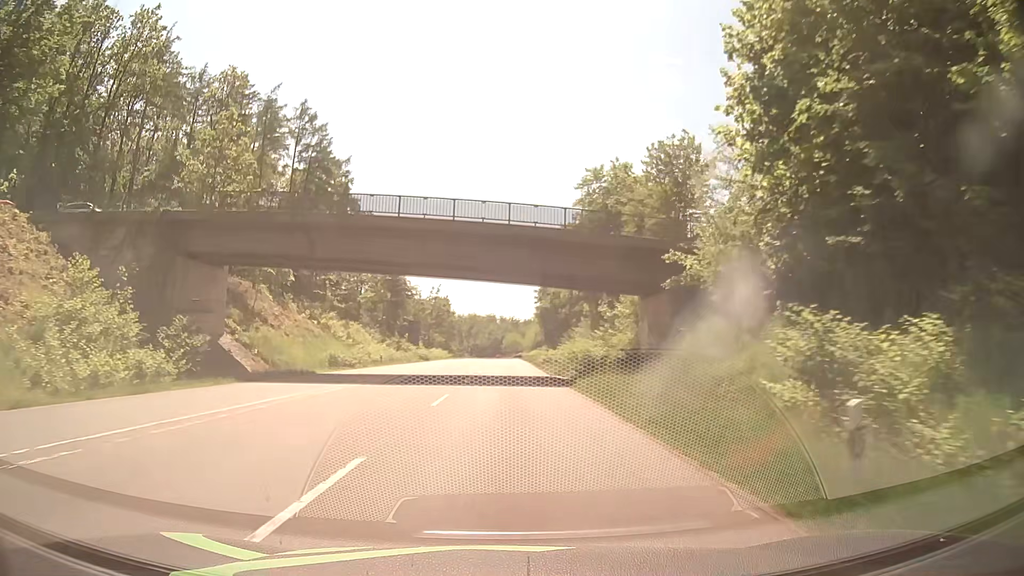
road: secondary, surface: asphalt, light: Day
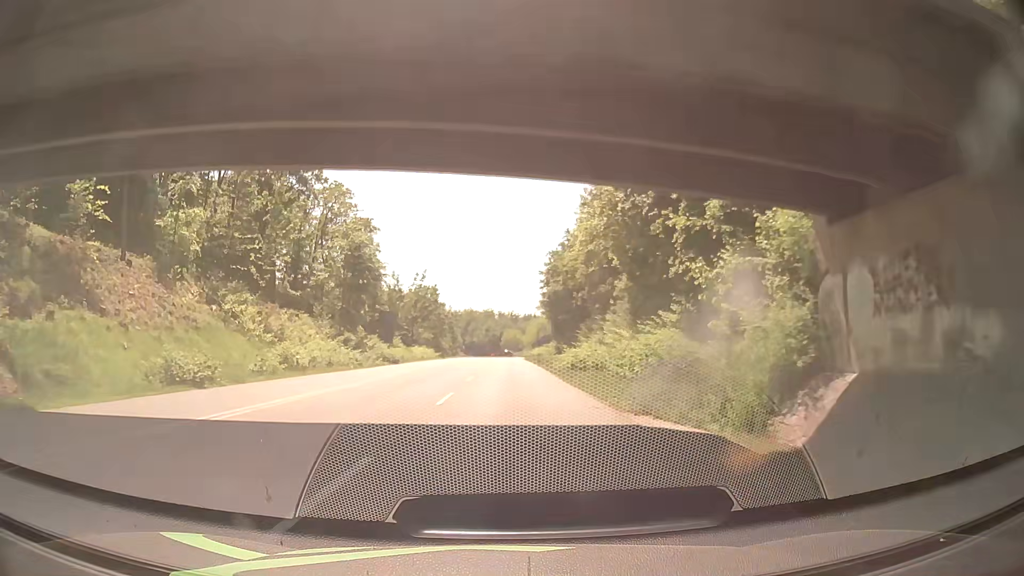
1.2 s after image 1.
(0.0, +23.1) m; 0°
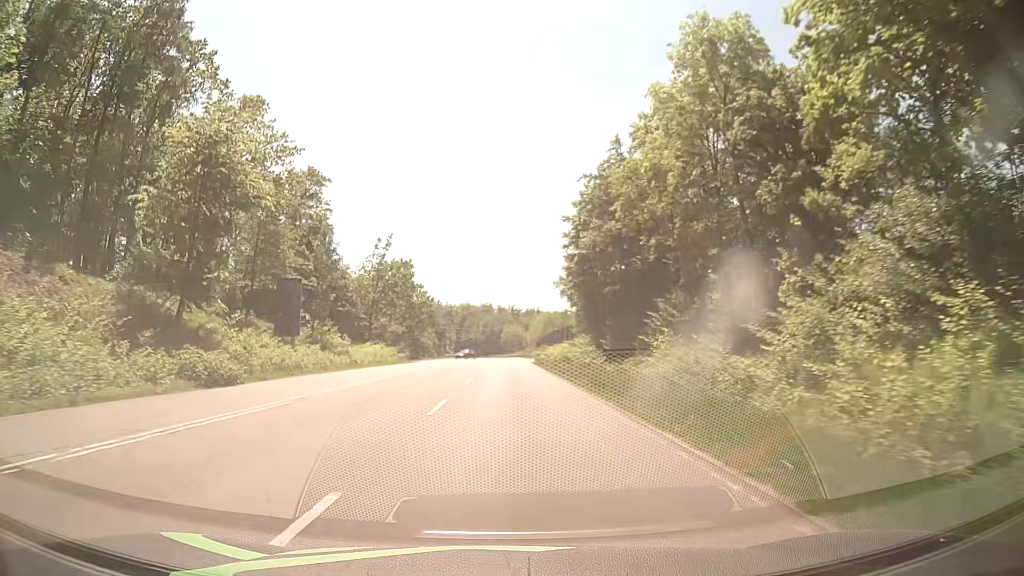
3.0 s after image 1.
(-0.1, +36.9) m; 0°
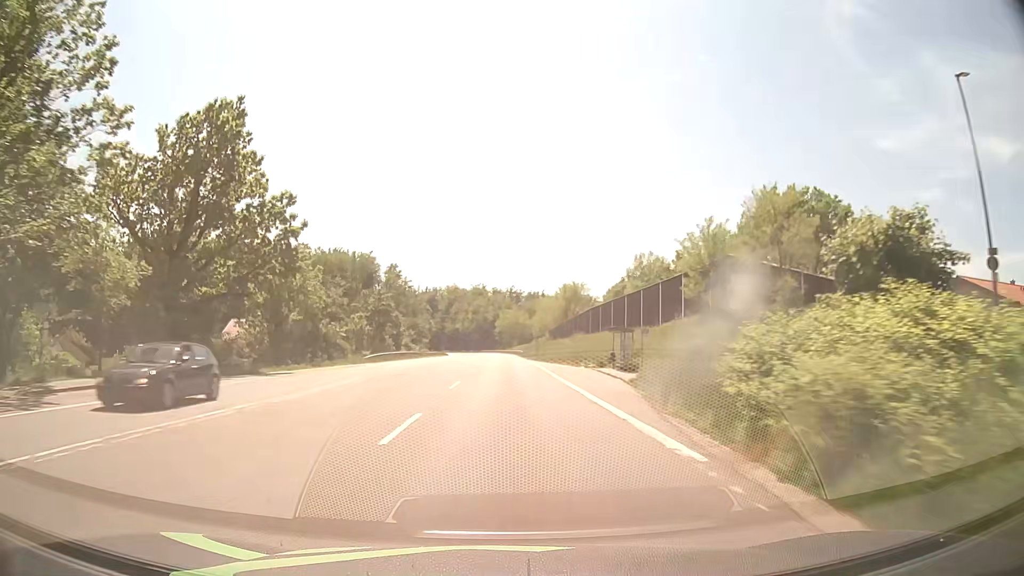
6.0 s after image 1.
(-0.3, +67.1) m; 0°
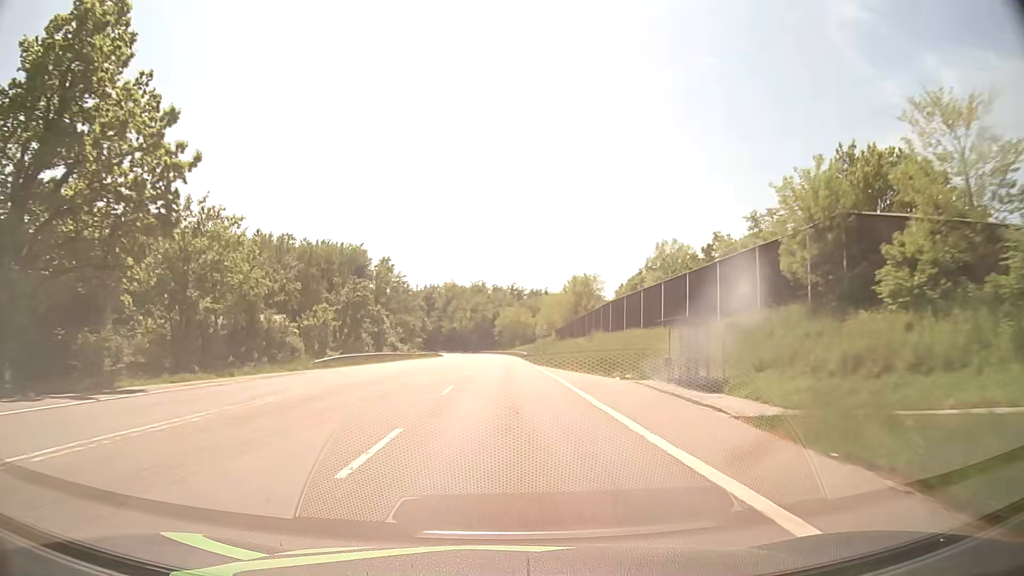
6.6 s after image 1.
(0.0, +14.2) m; 0°
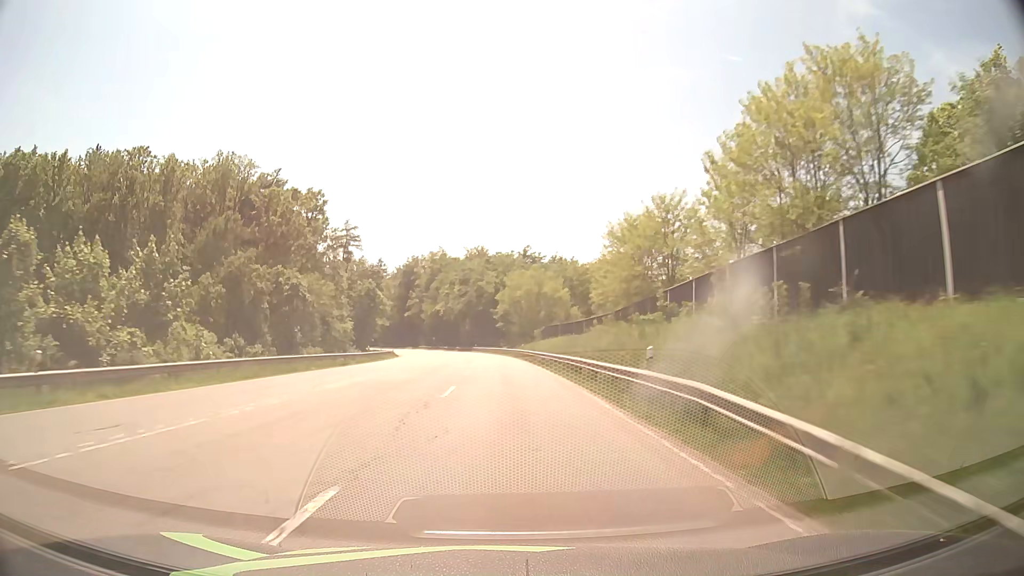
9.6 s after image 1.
(-0.3, +74.4) m; -1°
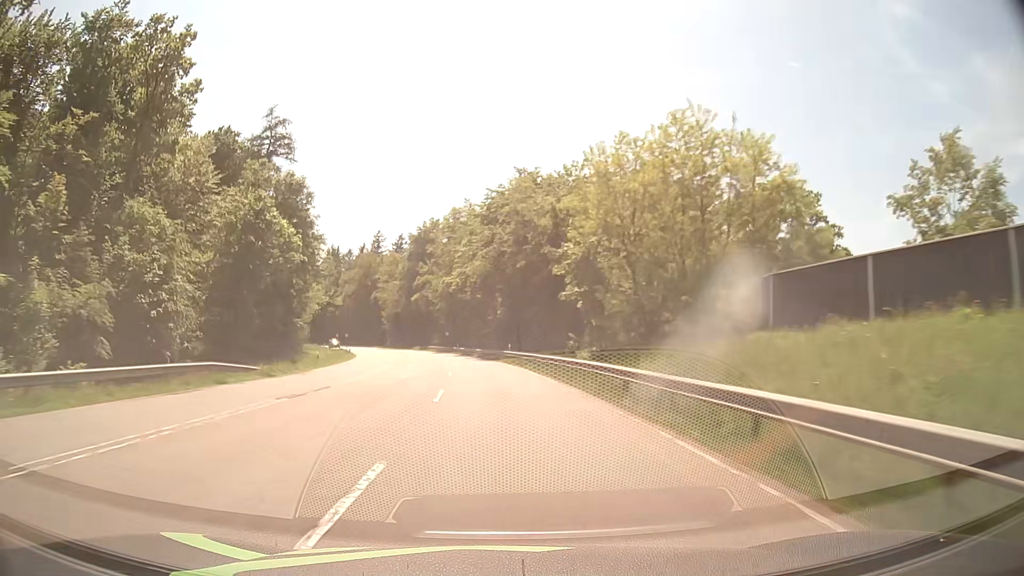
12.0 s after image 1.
(-1.4, +61.7) m; -4°
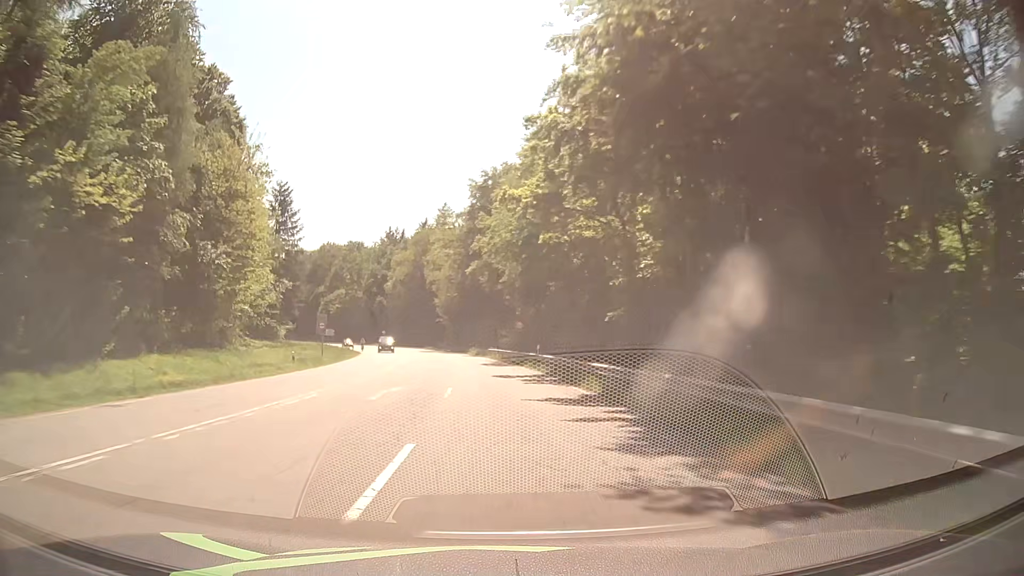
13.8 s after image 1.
(-2.8, +46.7) m; -7°
(0, +10) (-1, +20) (-1, +30) (-2, +40) (-3, +50) (-5, +60) (-7, +70) (-9, +79) (-11, +89) (-14, +99) m
